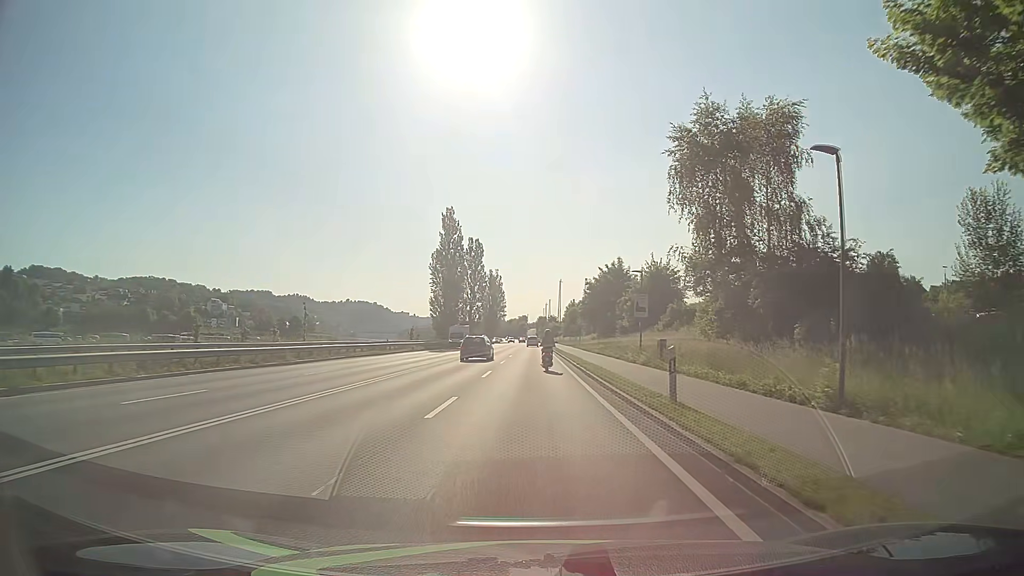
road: primary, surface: asphalt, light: Day
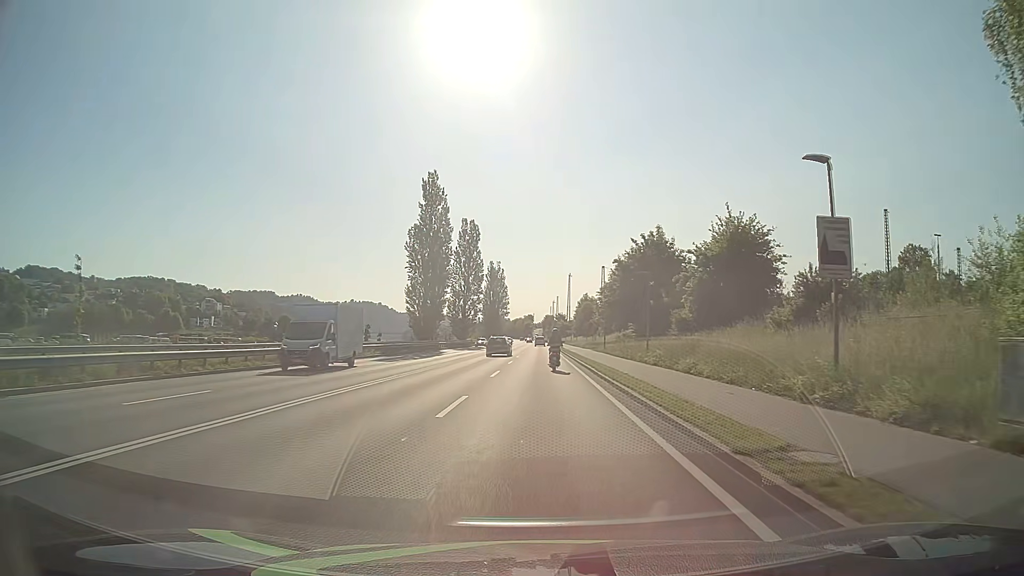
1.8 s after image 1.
(-0.1, +24.1) m; 0°
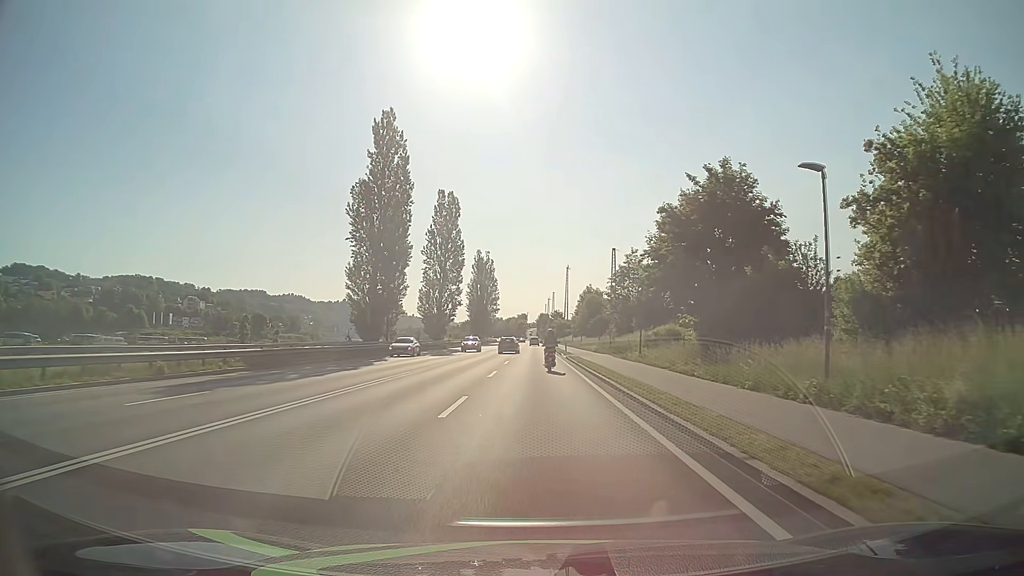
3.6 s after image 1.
(+0.1, +24.0) m; 0°
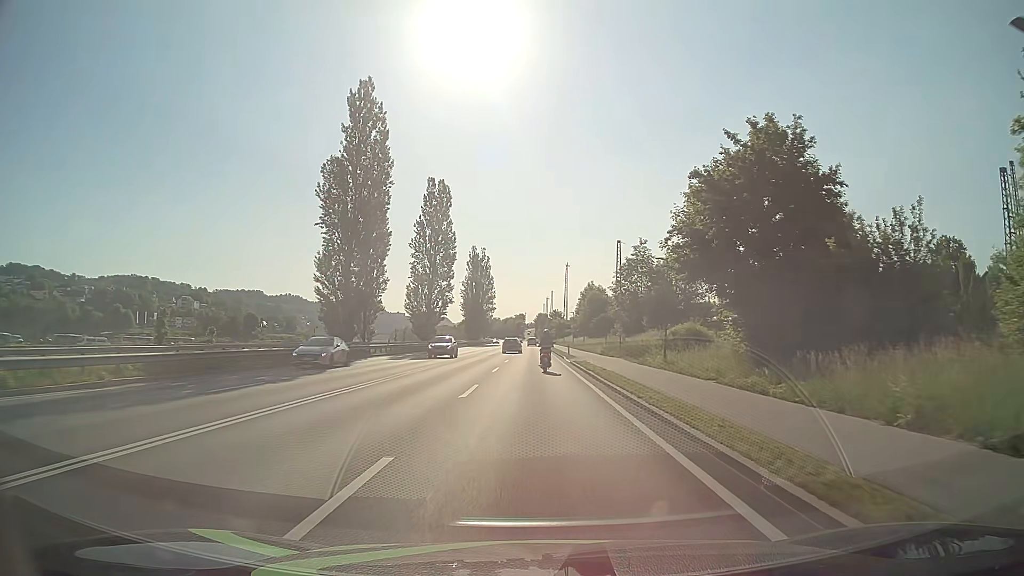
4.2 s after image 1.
(0.0, +8.0) m; 0°
